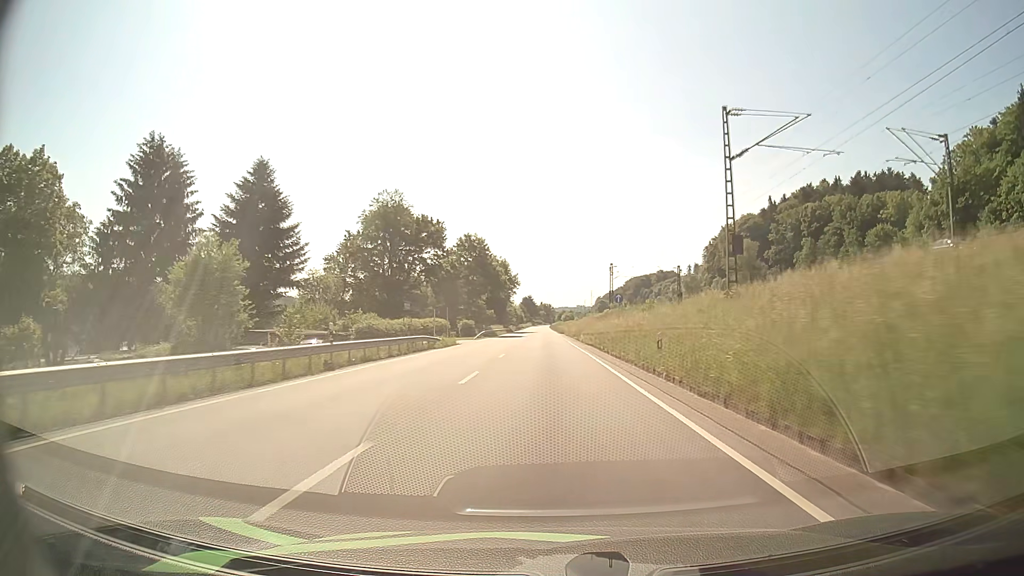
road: primary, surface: asphalt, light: Day
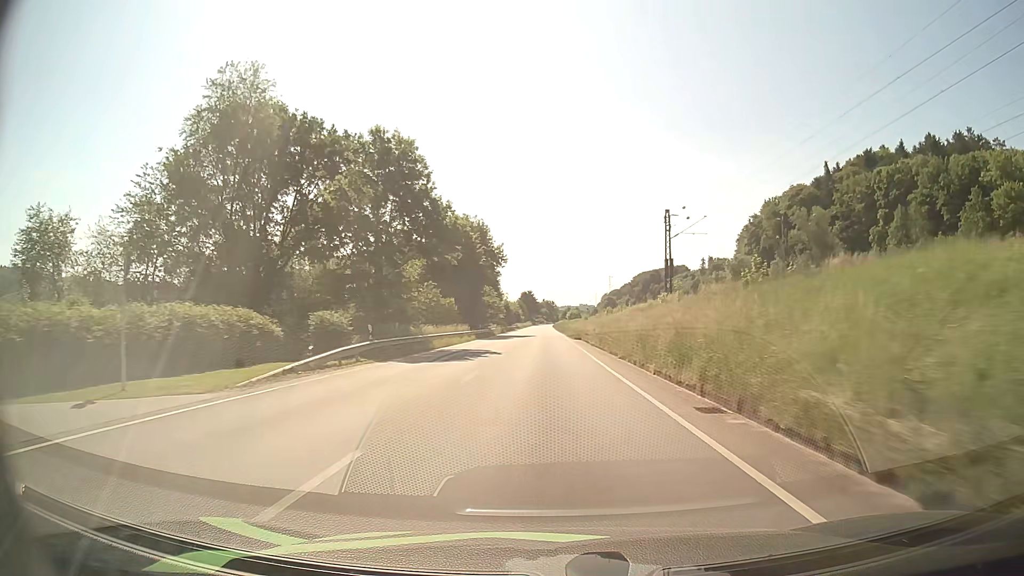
(-0.1, +49.2) m; 0°
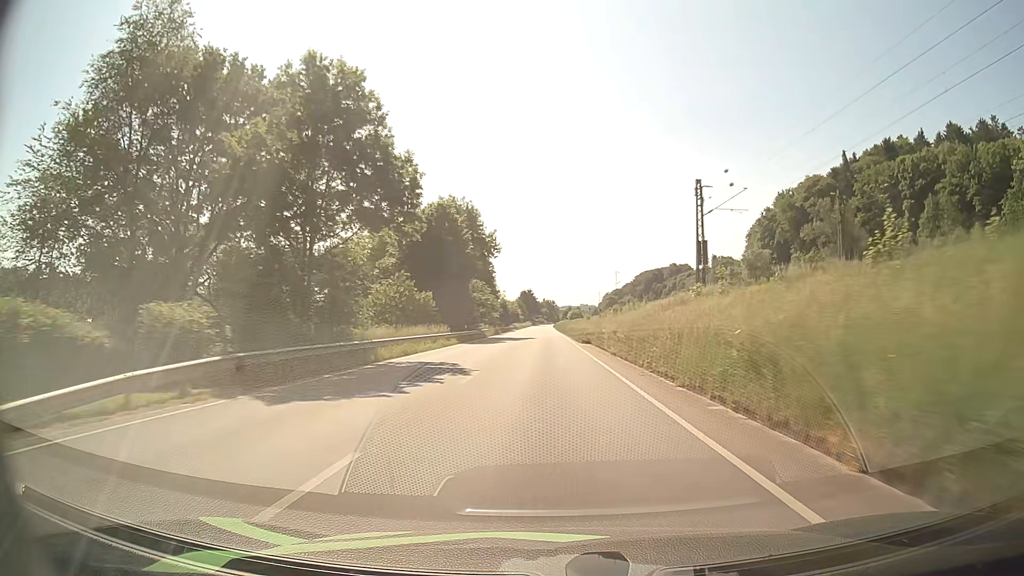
(0.0, +12.4) m; 0°
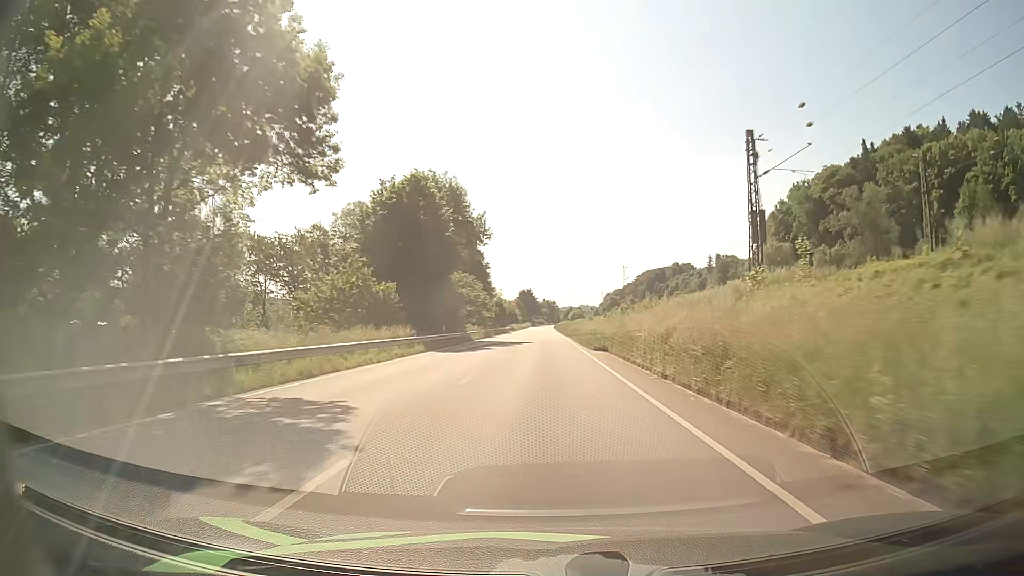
(0.0, +12.5) m; 0°
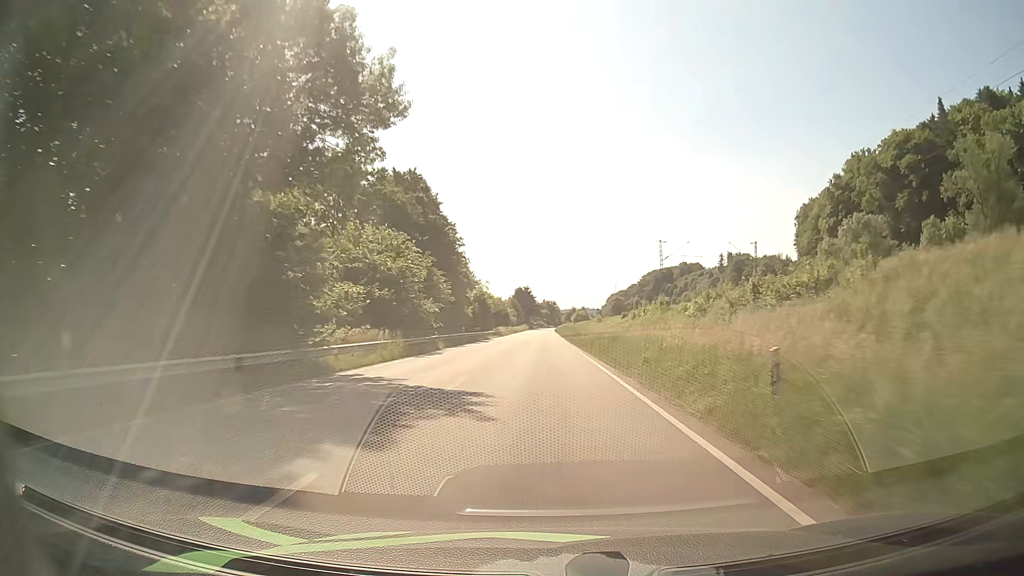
(0.0, +37.6) m; 0°
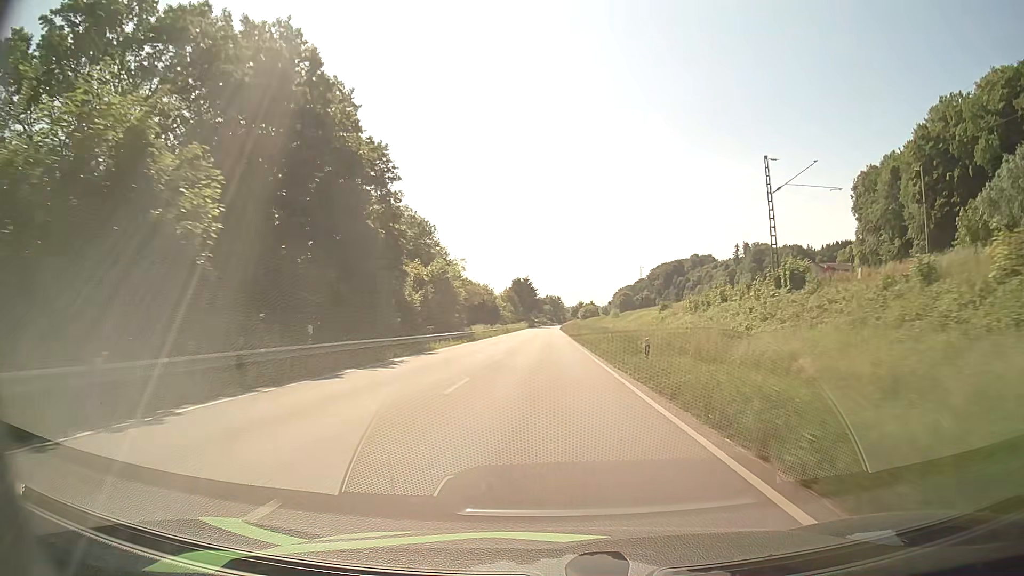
(0.0, +37.9) m; 0°
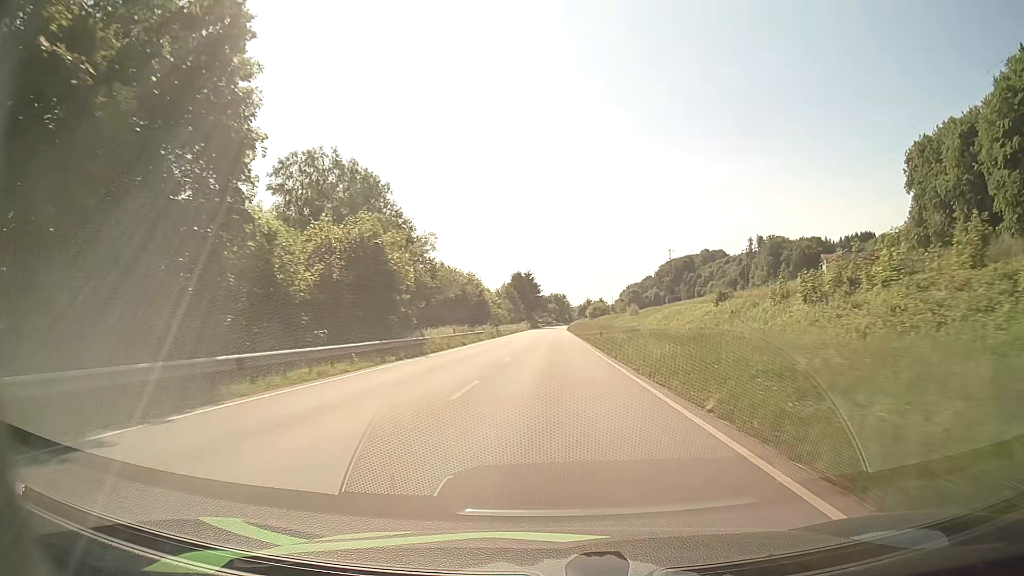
(-0.2, +25.4) m; -1°
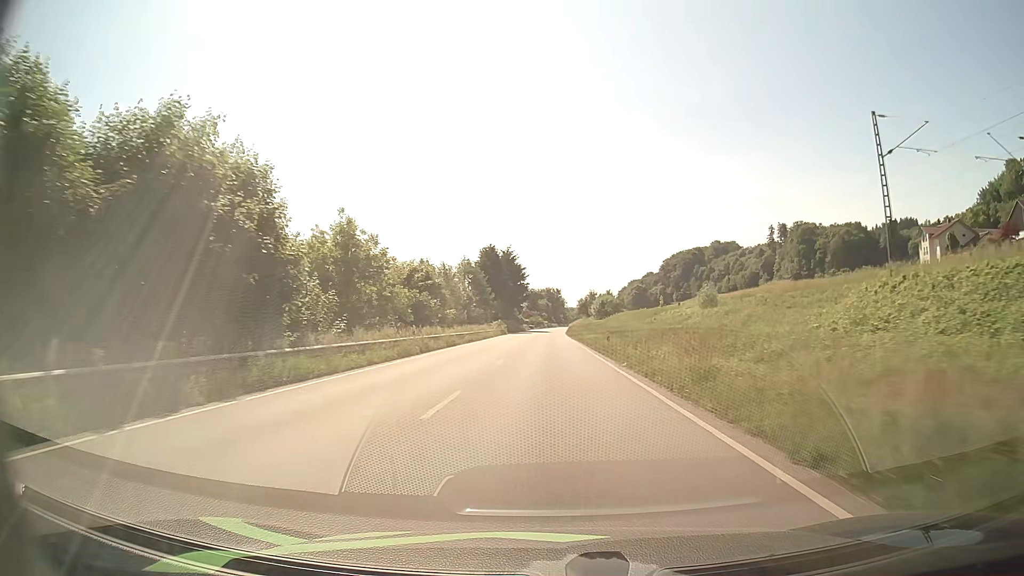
(+0.7, +64.0) m; +1°
(0, +10) (0, +20) (0, +30) (0, +40) (0, +50) (0, +60) (0, +70) (0, +80) (0, +90) (0, +100) m
